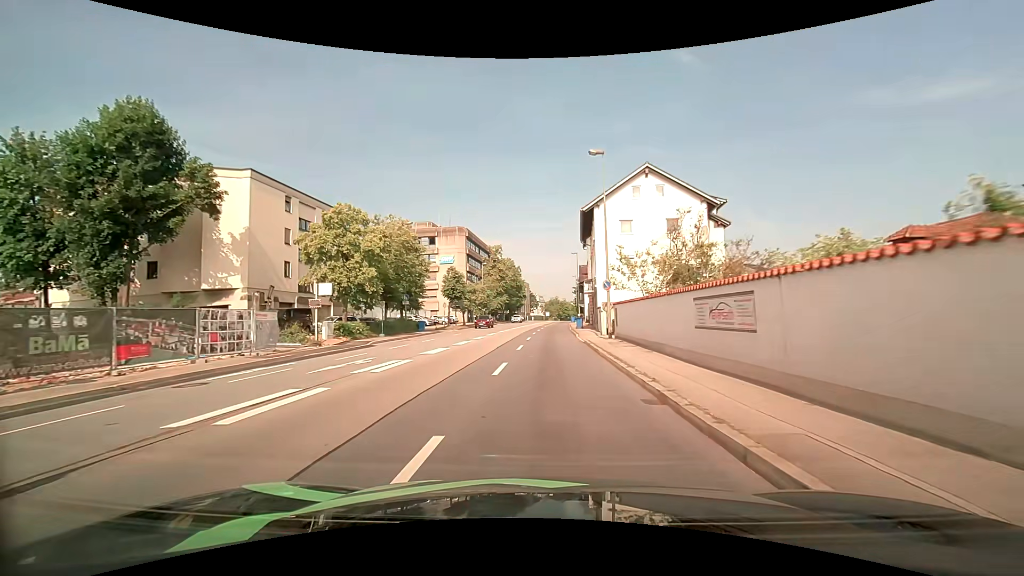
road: primary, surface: asphalt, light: Day
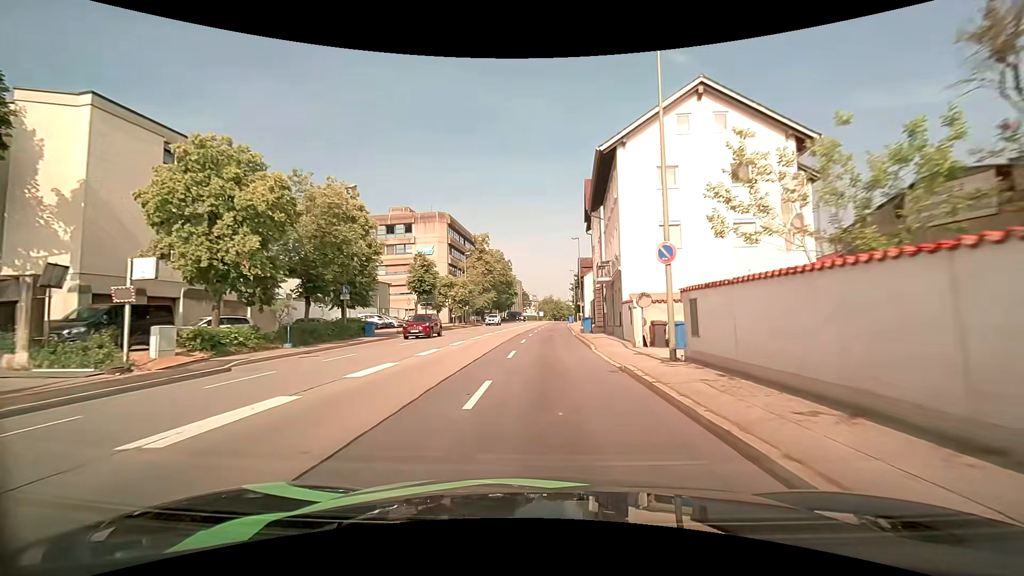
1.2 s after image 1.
(+0.1, +13.3) m; +1°
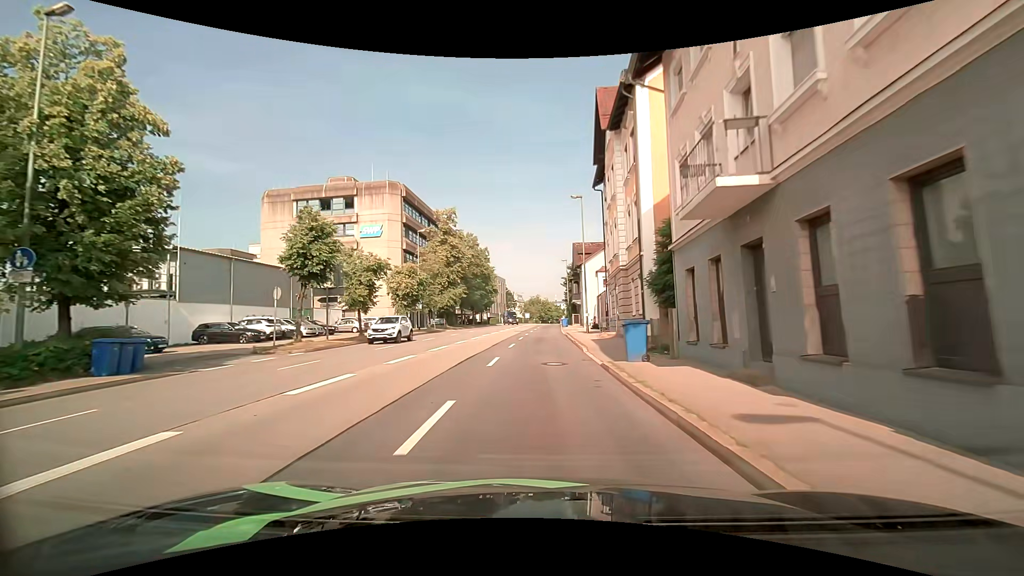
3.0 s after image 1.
(+0.3, +20.3) m; +2°
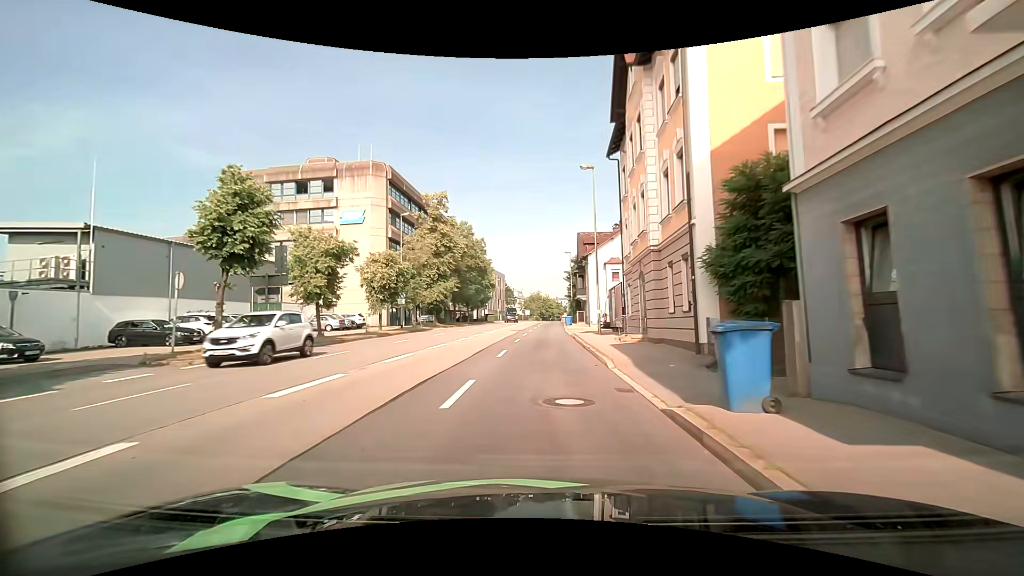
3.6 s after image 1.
(0.0, +6.6) m; 0°
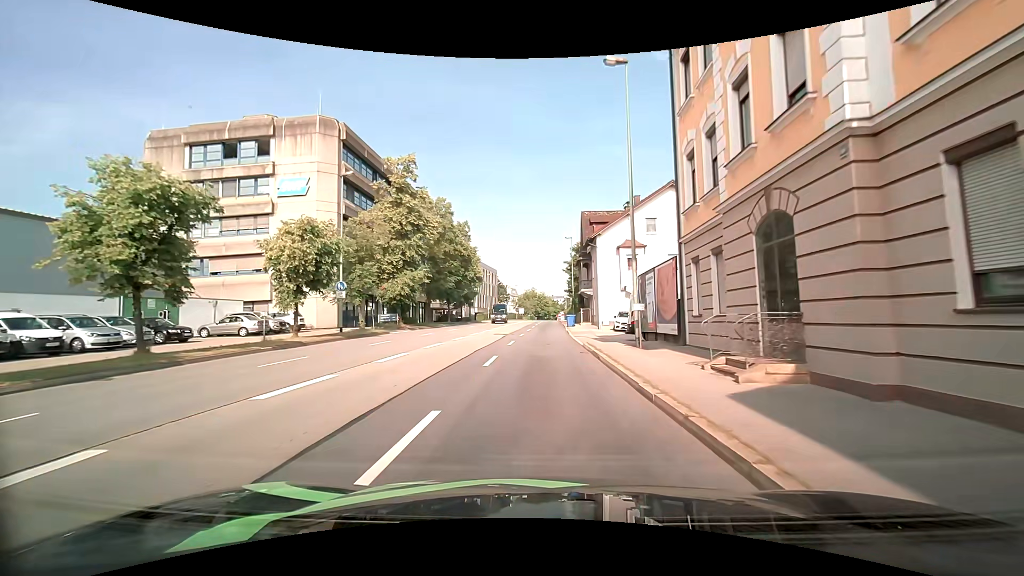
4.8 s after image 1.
(+0.1, +12.2) m; +1°
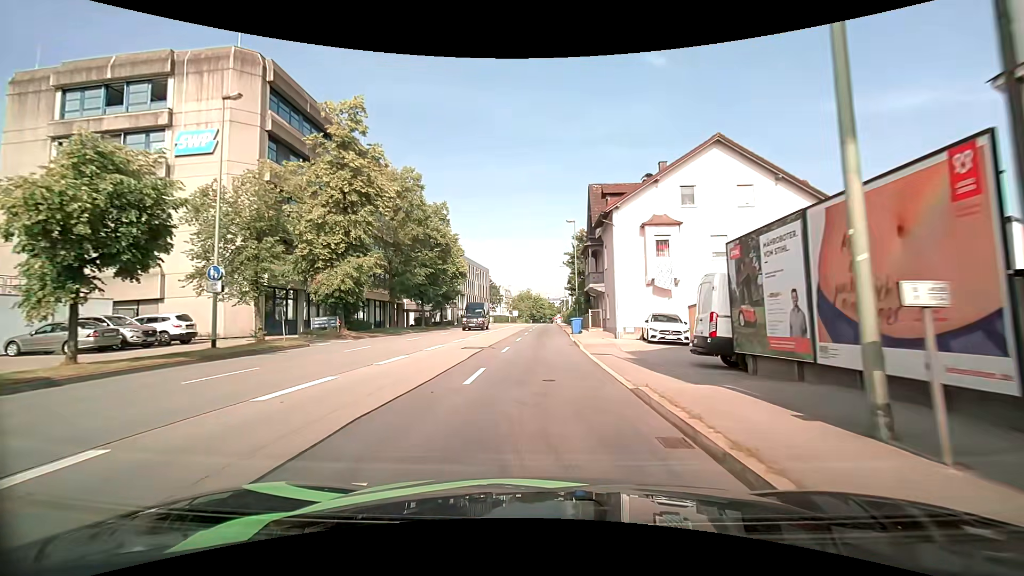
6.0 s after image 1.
(0.0, +11.8) m; 0°
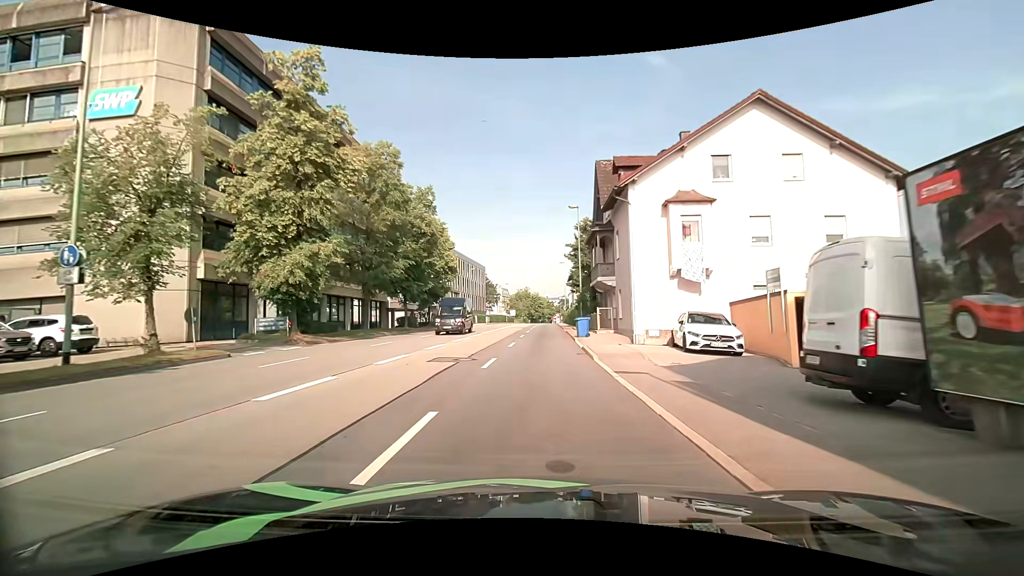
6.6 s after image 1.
(0.0, +6.0) m; +1°
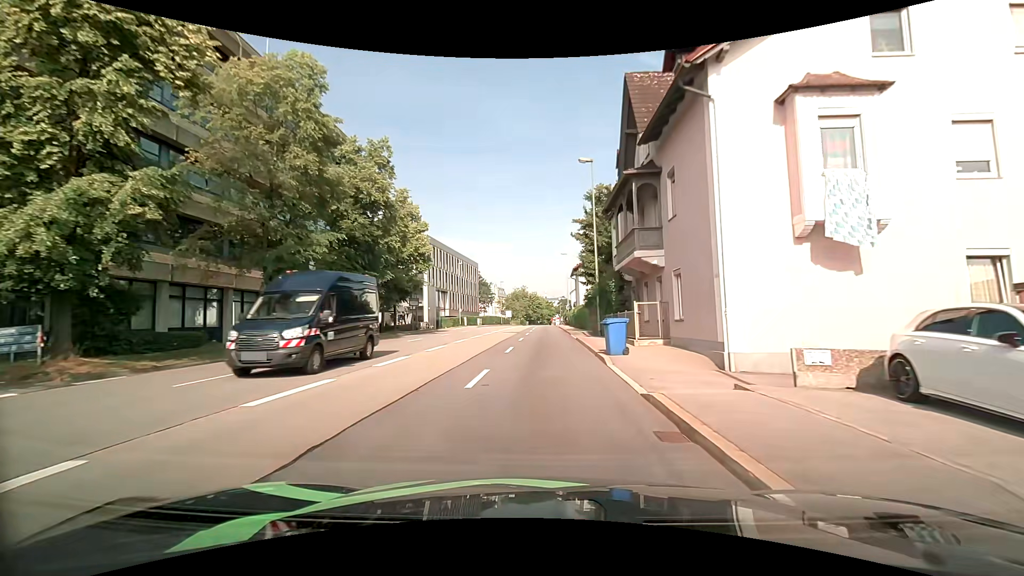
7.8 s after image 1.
(0.0, +12.5) m; 0°
(0, +10) (0, +20) (0, +30) (0, +40) (0, +50) (0, +60) (+1, +70) (+1, +80) (+1, +90) (+2, +100) m
